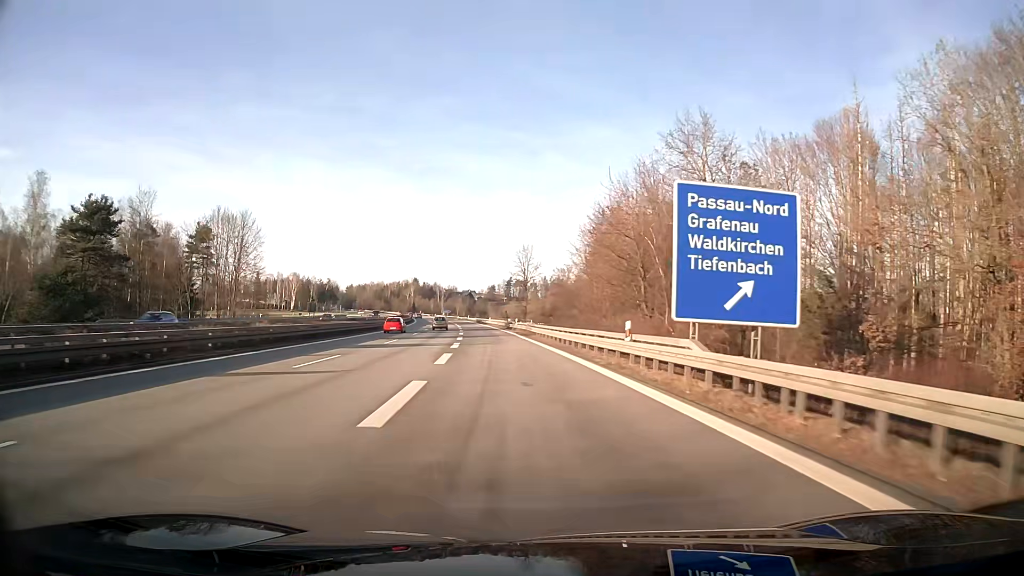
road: motorway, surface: asphalt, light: Day
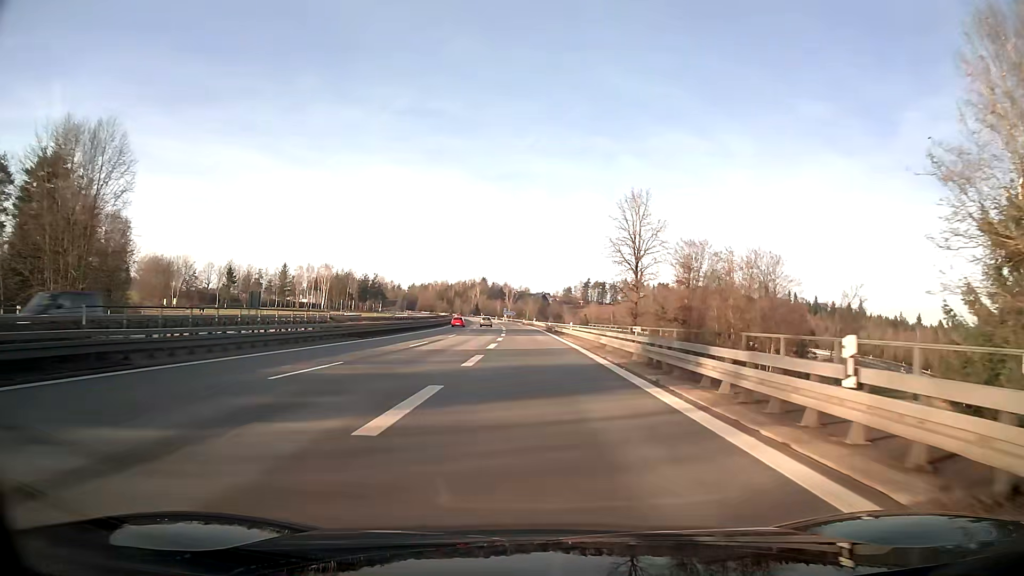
(-3.8, +58.6) m; -6°
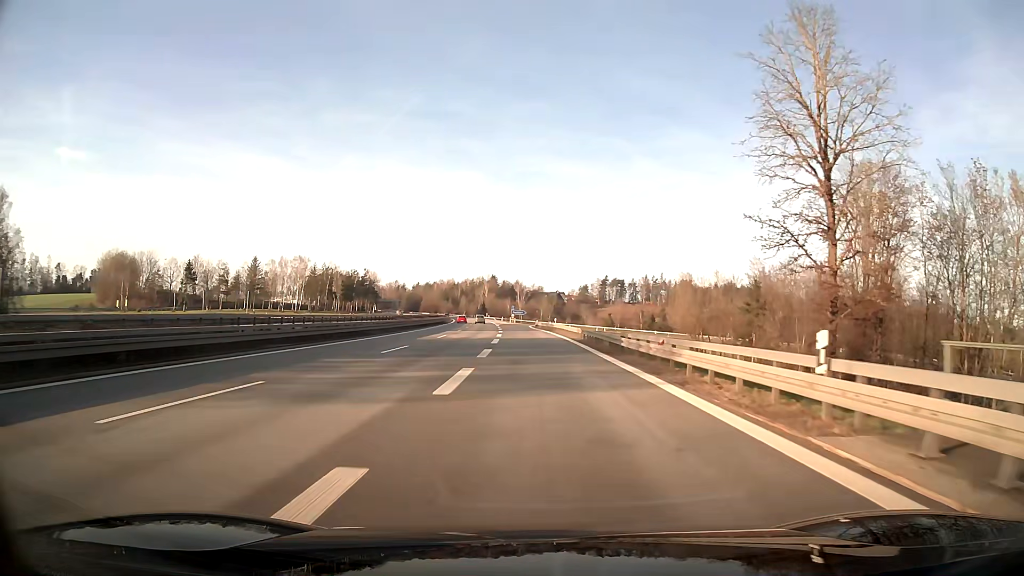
(-0.4, +43.9) m; -1°
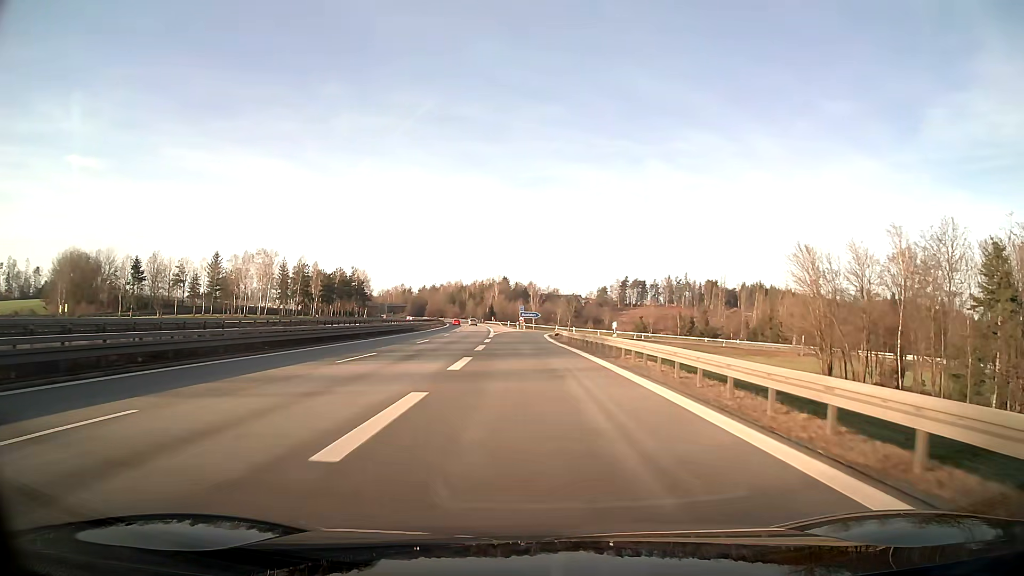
(-0.4, +41.0) m; -1°
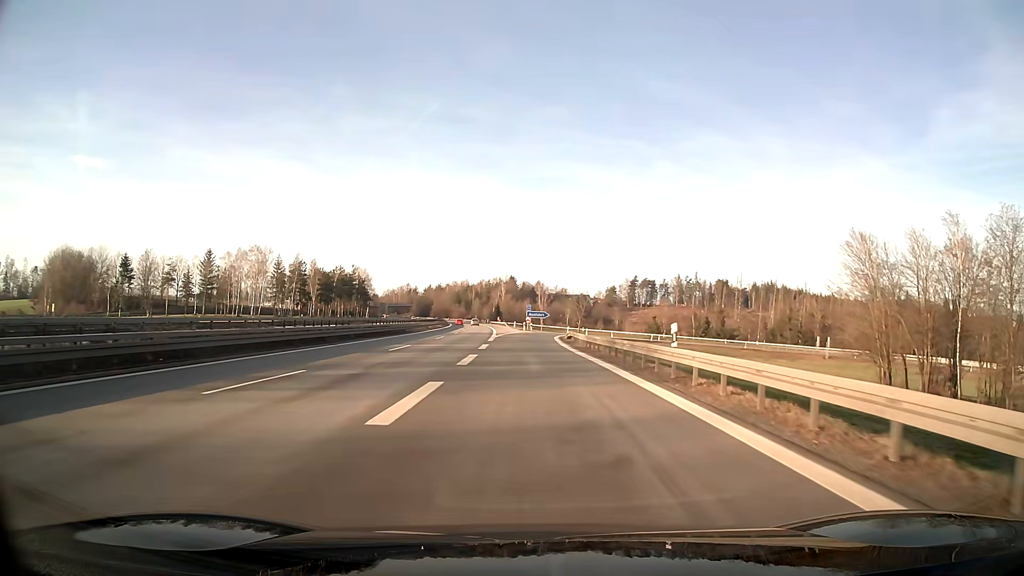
(0.0, +9.5) m; -1°
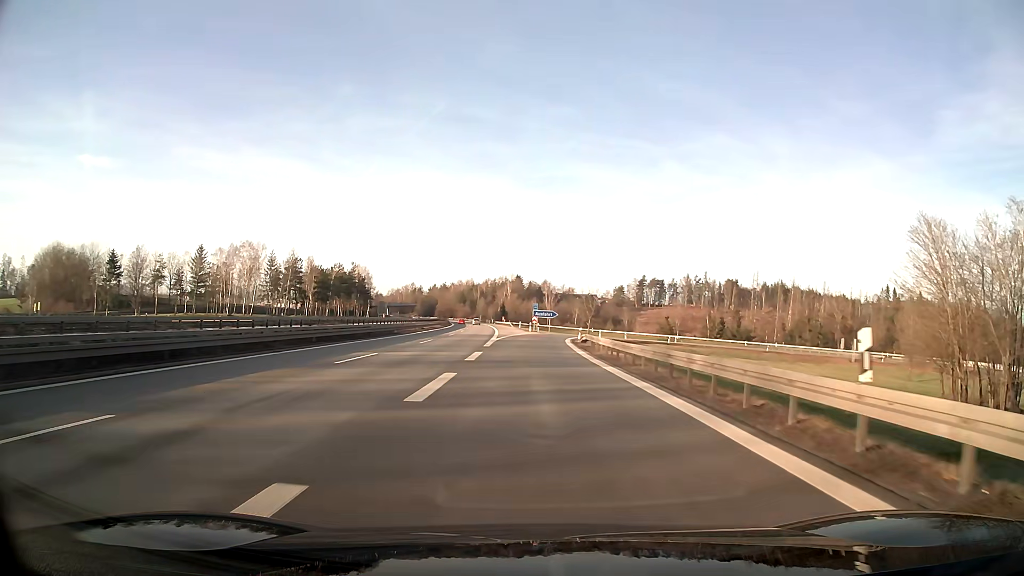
(0.0, +9.2) m; -1°
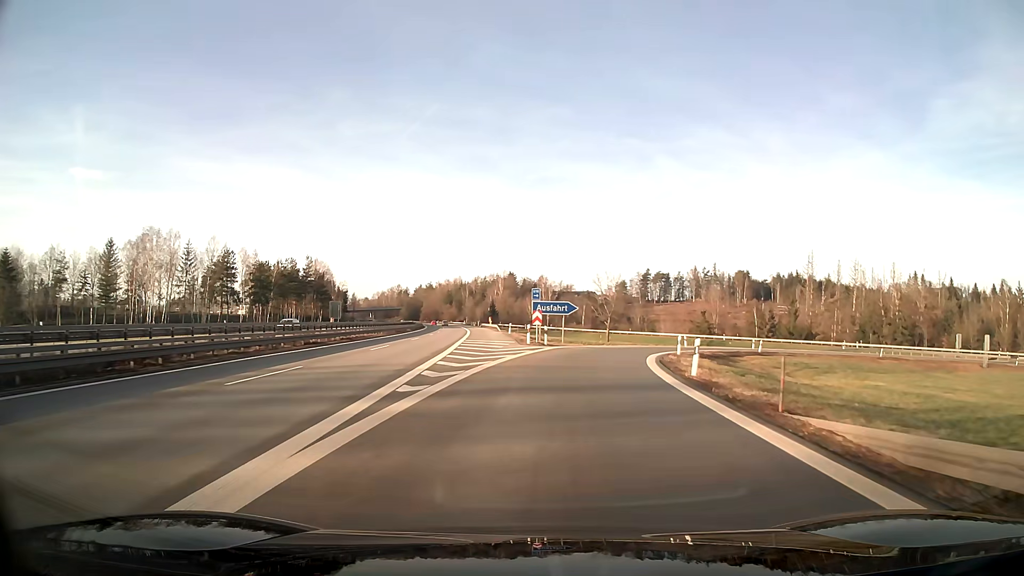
(-0.1, +42.6) m; +1°
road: motorway_link
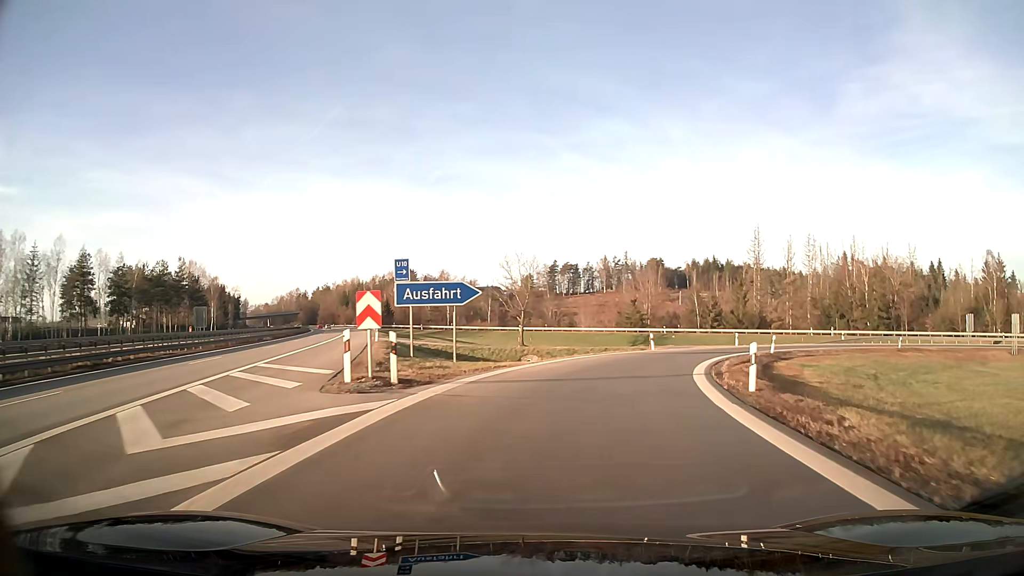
(+1.6, +23.3) m; +9°
